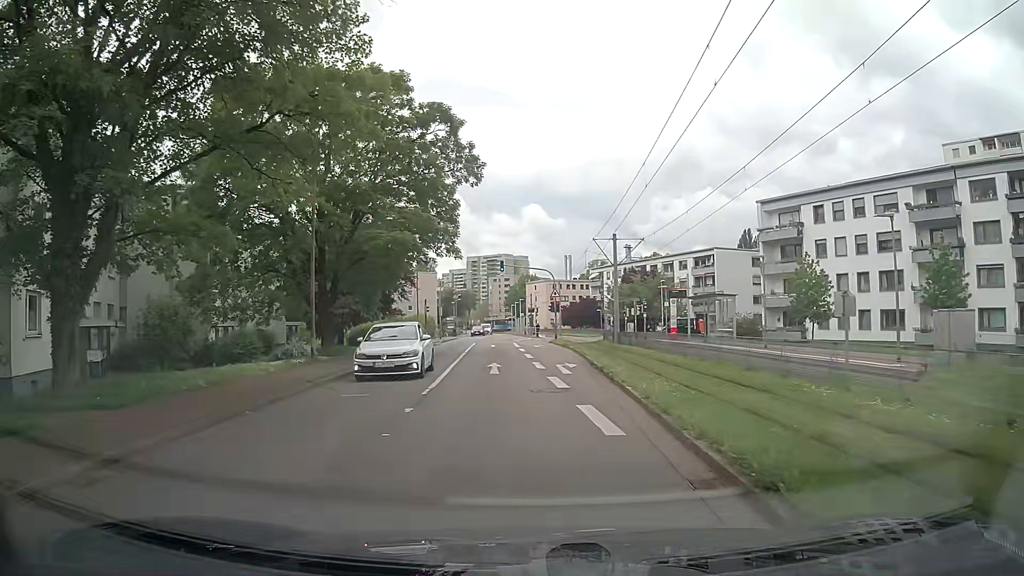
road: residential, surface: asphalt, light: Day
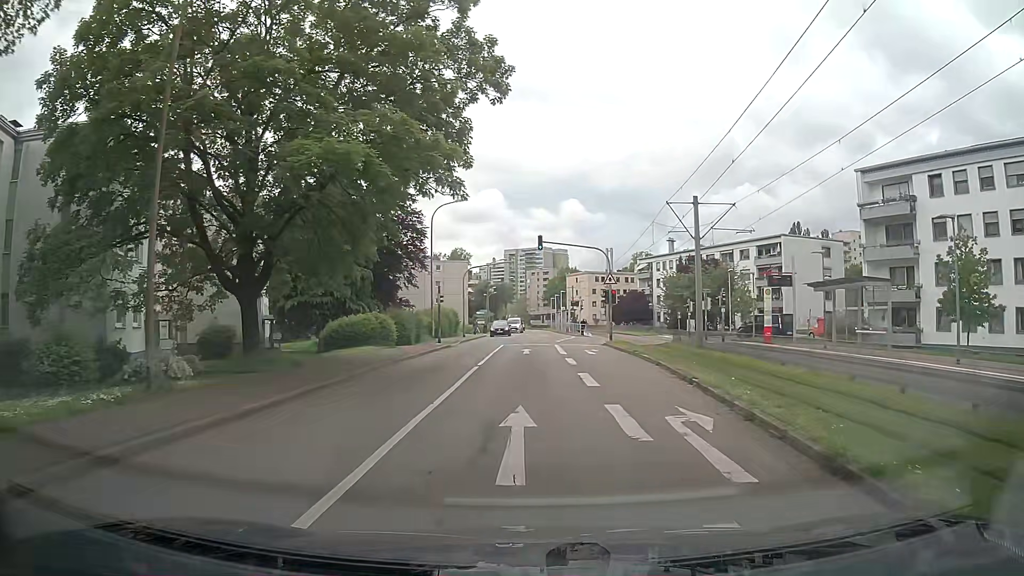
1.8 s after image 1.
(-0.4, +12.5) m; -3°
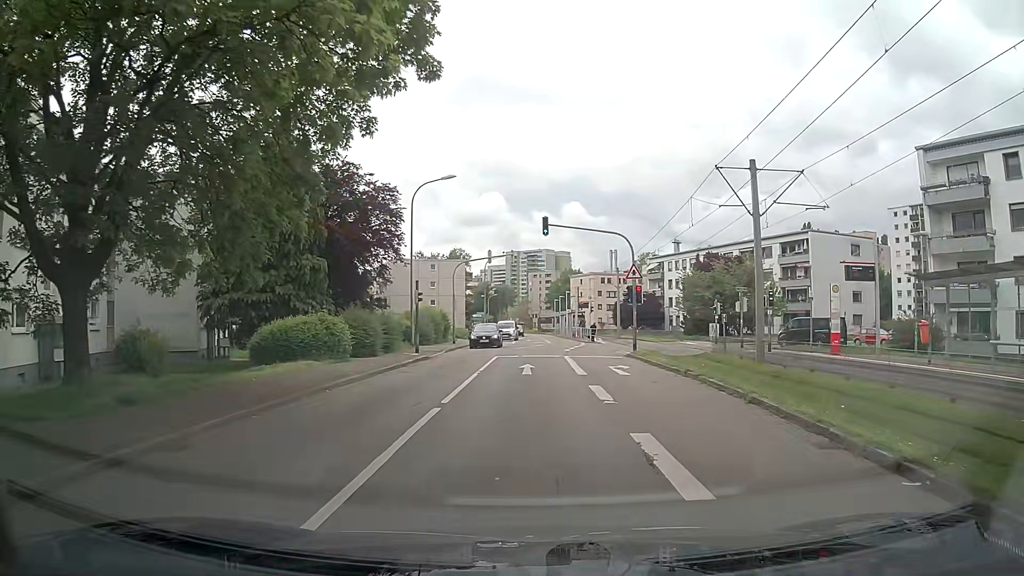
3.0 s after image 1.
(0.0, +8.3) m; 0°
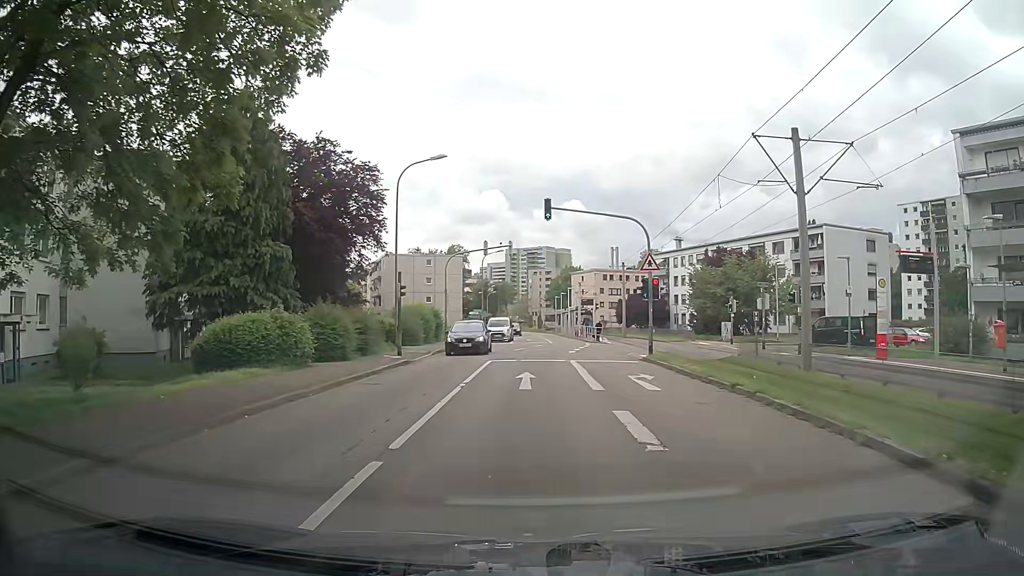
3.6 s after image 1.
(0.0, +4.2) m; +1°
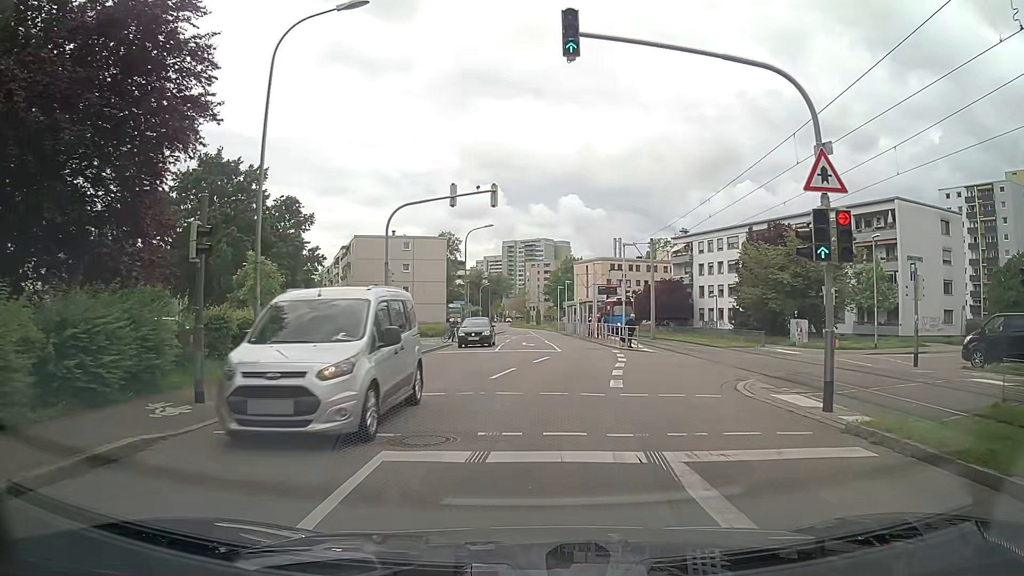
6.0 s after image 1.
(0.0, +16.6) m; 0°
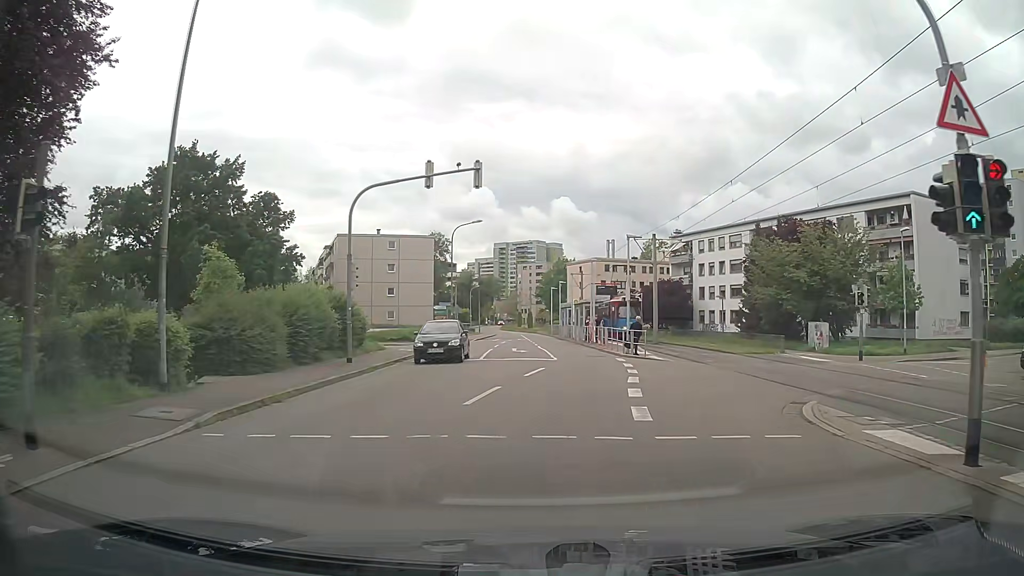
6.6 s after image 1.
(0.0, +4.2) m; +1°
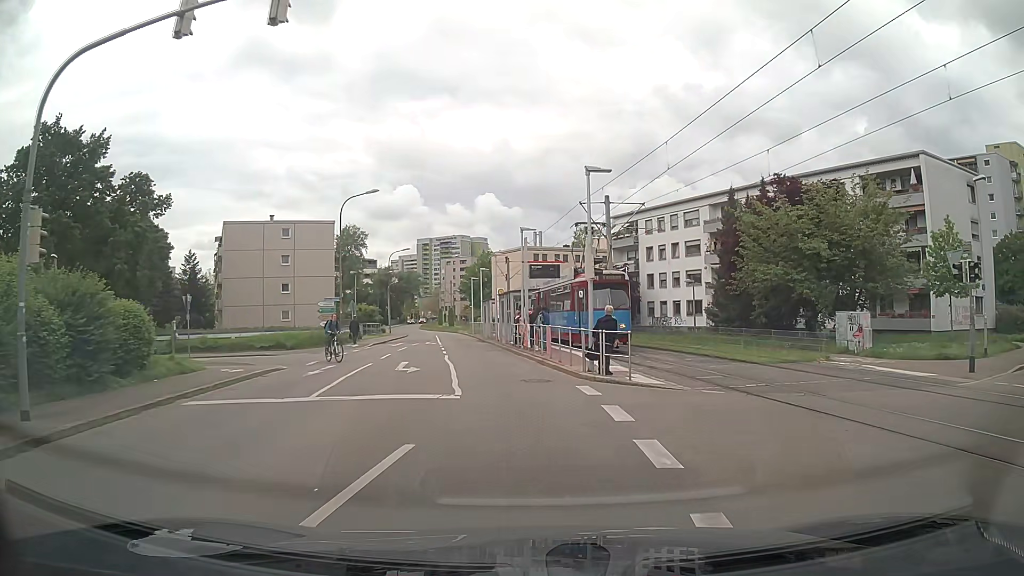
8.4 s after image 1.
(+0.6, +12.3) m; +6°
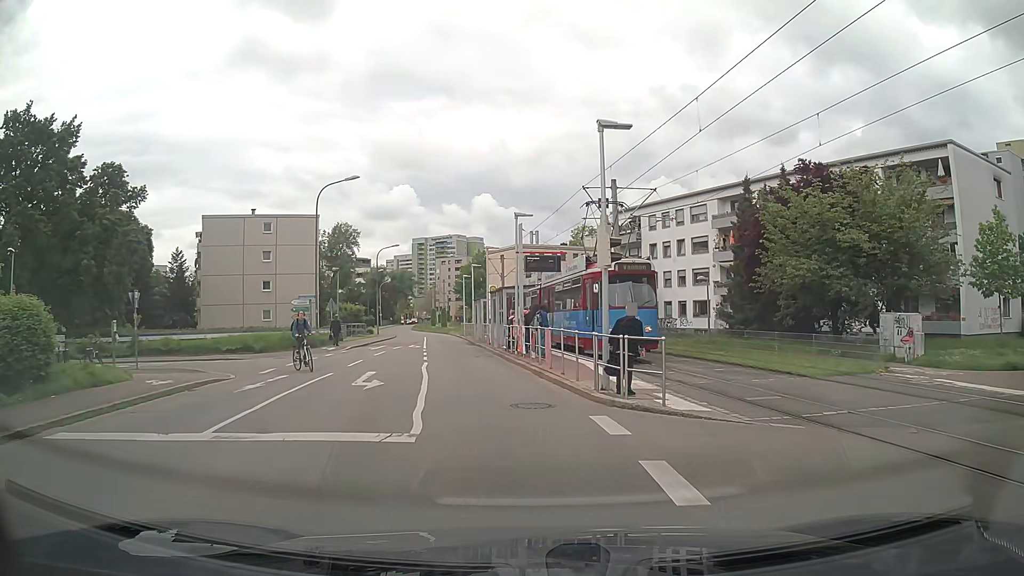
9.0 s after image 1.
(0.0, +4.1) m; 0°
